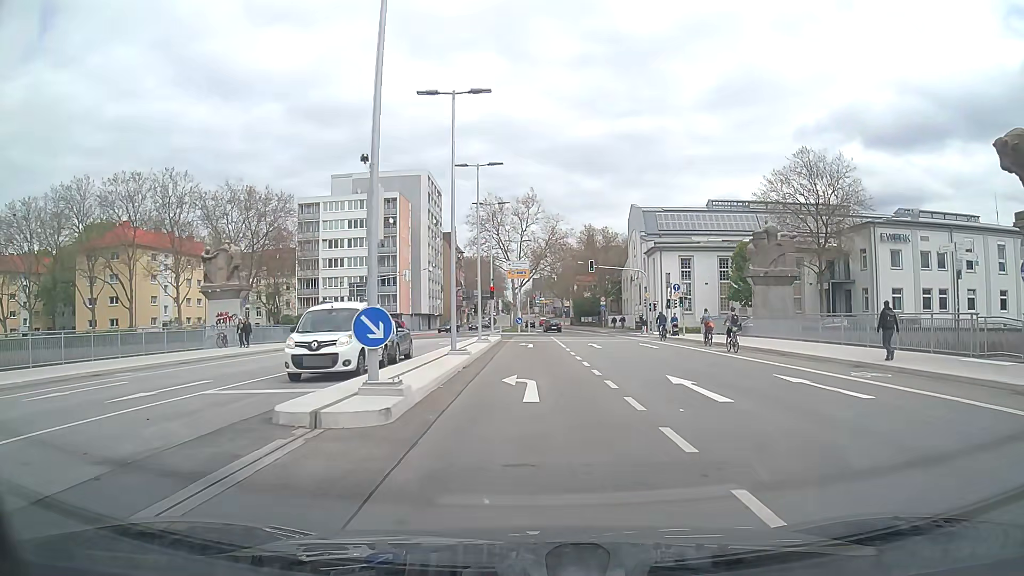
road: secondary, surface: asphalt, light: Day
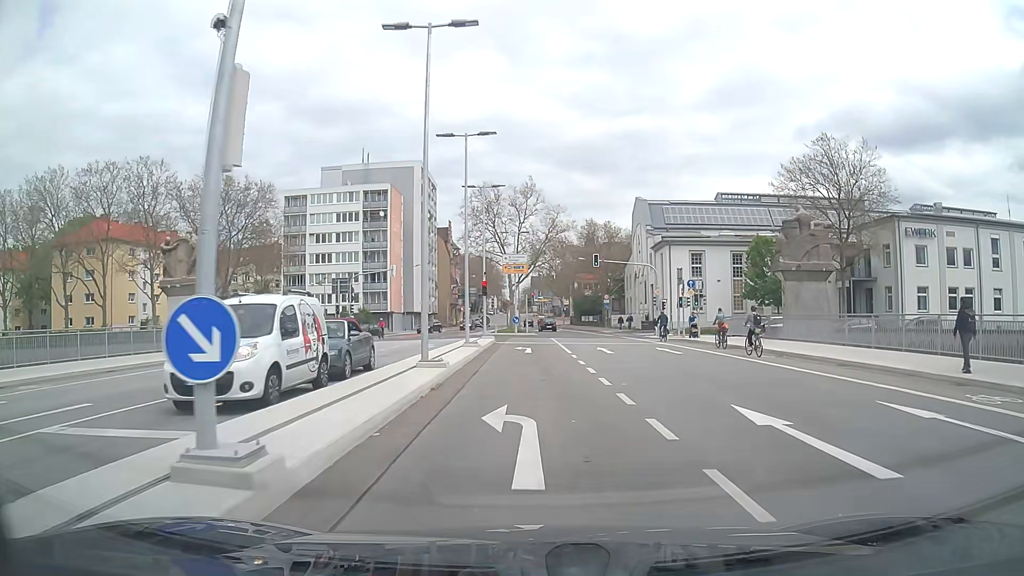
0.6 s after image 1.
(0.0, +5.3) m; 0°
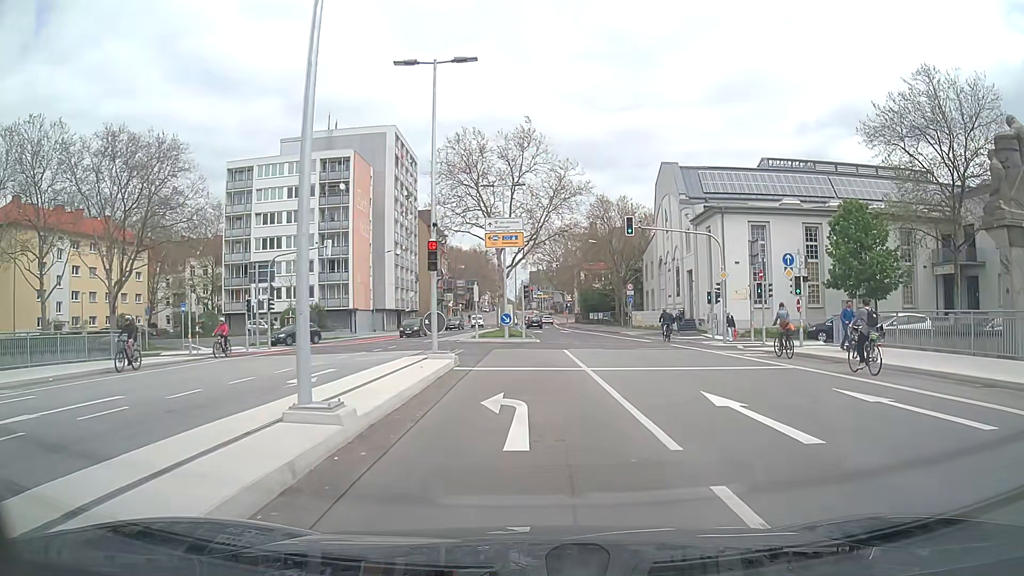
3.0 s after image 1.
(0.0, +18.4) m; 0°
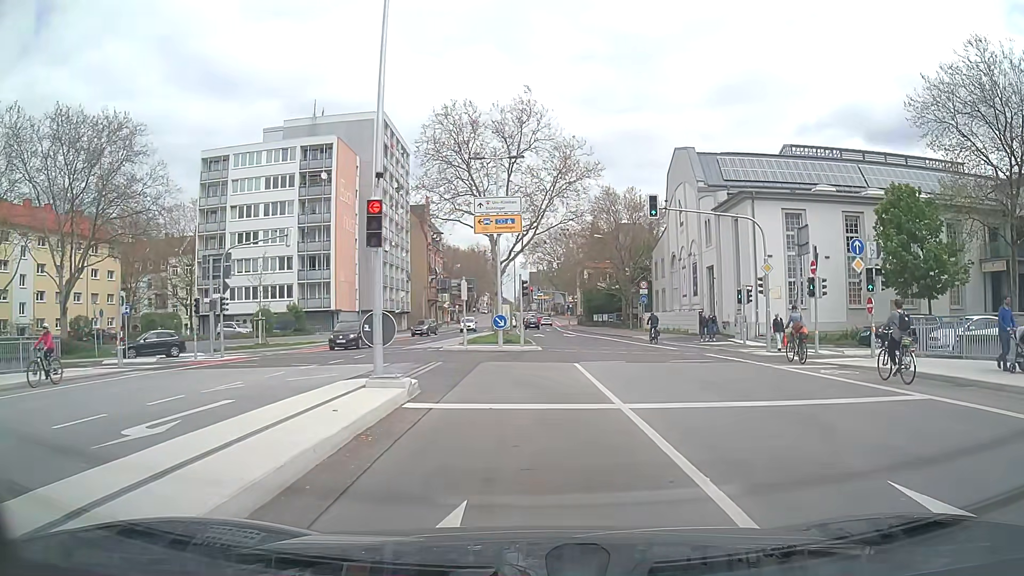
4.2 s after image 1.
(0.0, +6.4) m; 0°
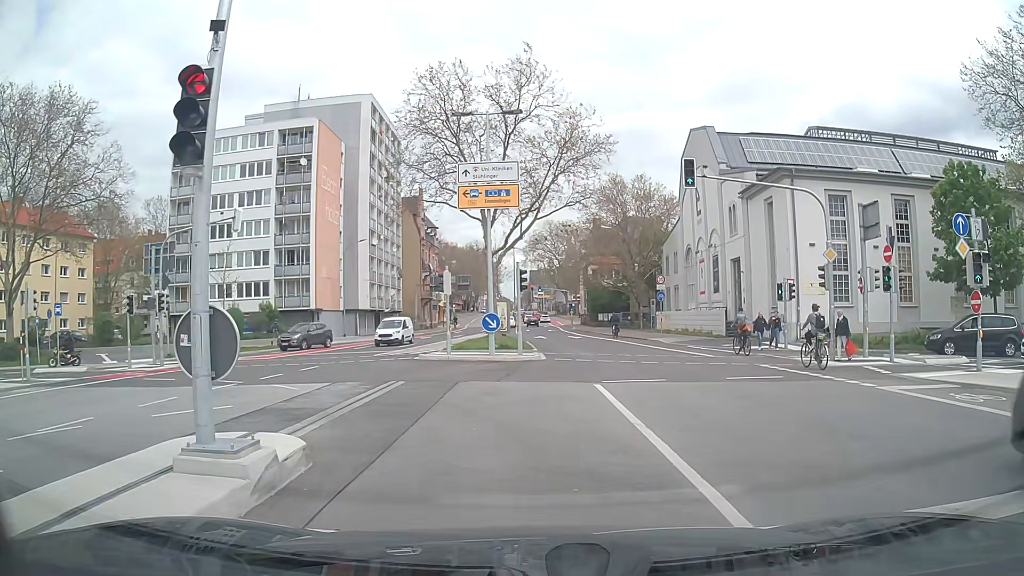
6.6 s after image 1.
(0.0, +5.8) m; -2°
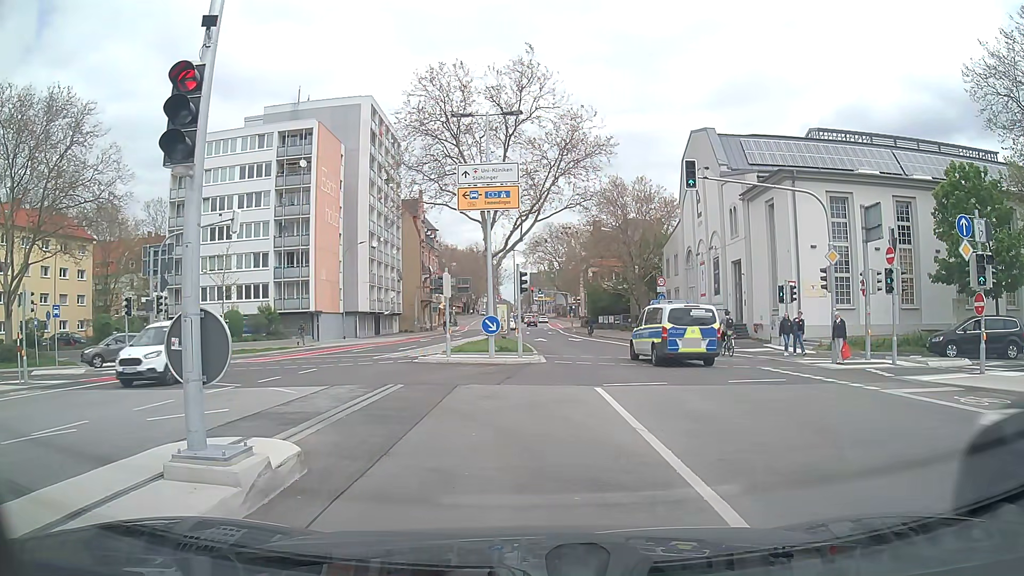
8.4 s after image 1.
(0.0, +0.2) m; 0°
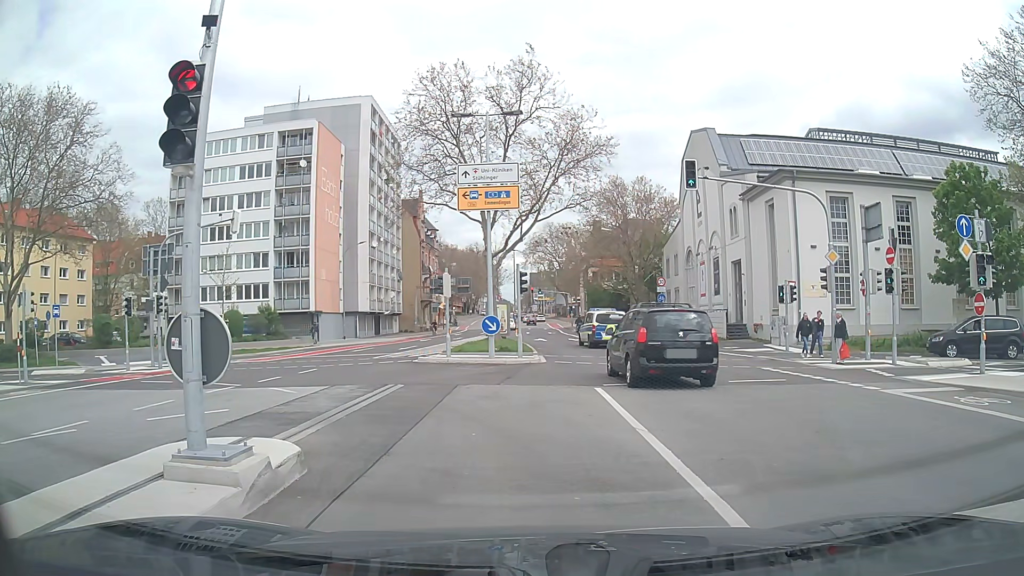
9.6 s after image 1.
(0.0, 0.0) m; 0°
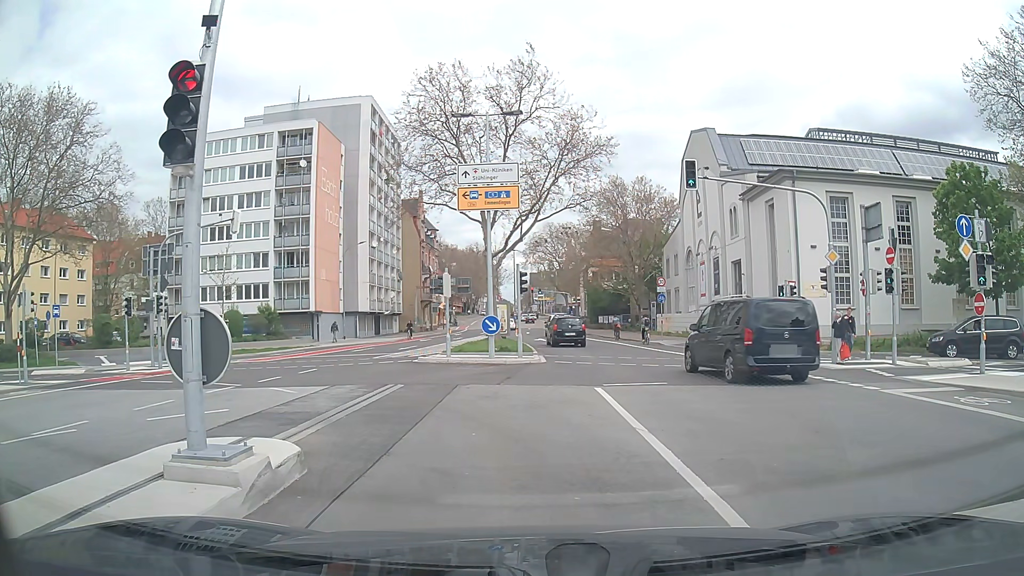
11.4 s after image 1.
(0.0, 0.0) m; 0°
(0, +10) (-5, +18) (-14, +22) (-24, +23) (-34, +24) (-44, +24) (-54, +25) (-64, +25) (-74, +26) (-84, +26) m
